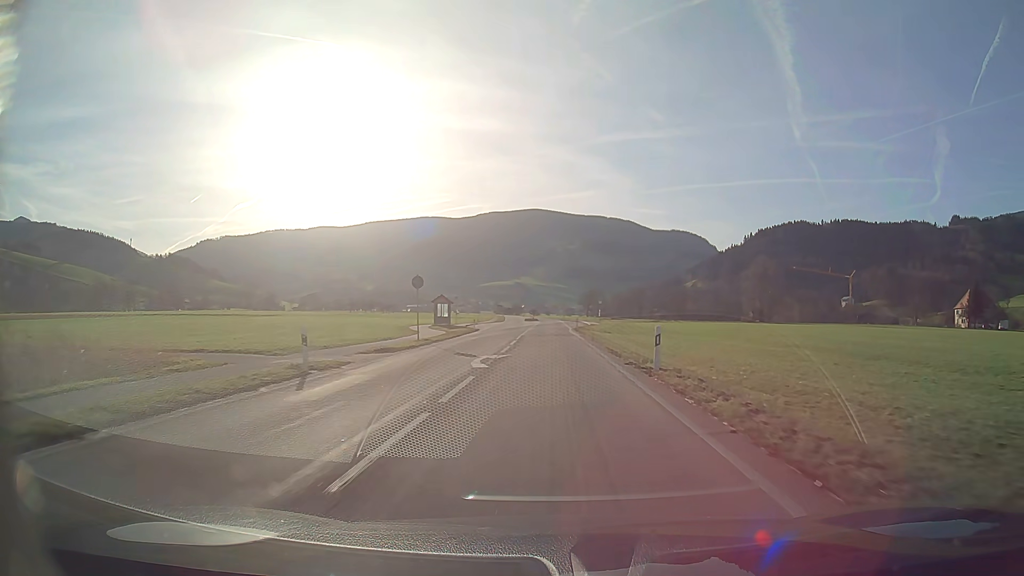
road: secondary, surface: asphalt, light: Day
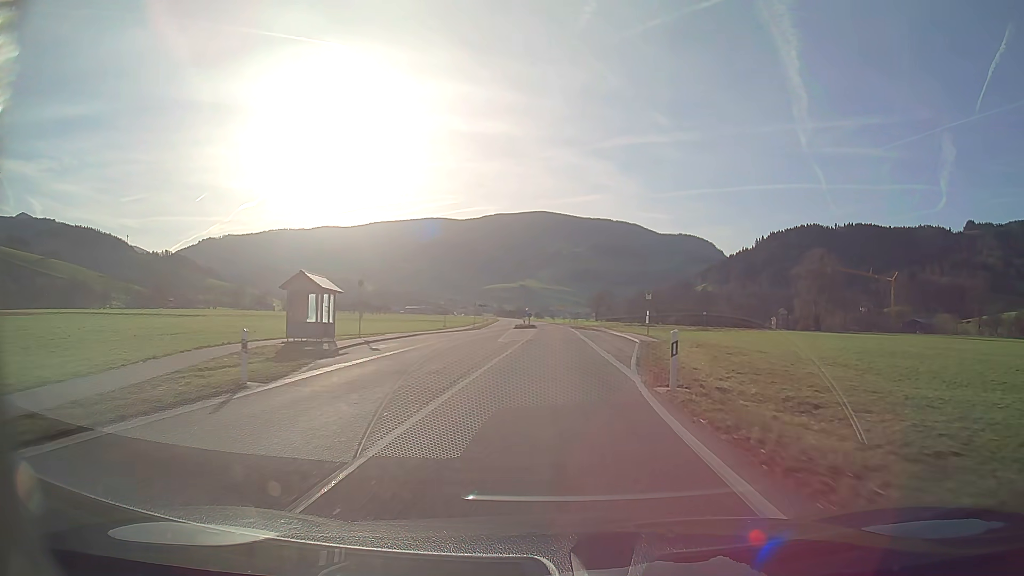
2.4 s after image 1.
(-0.2, +41.6) m; 0°
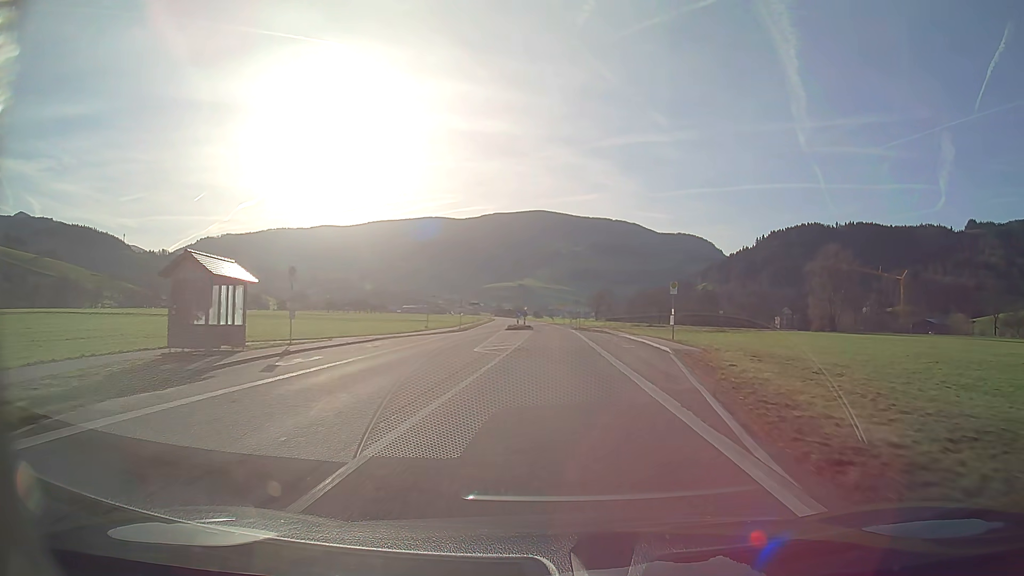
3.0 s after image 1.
(0.0, +10.4) m; 0°
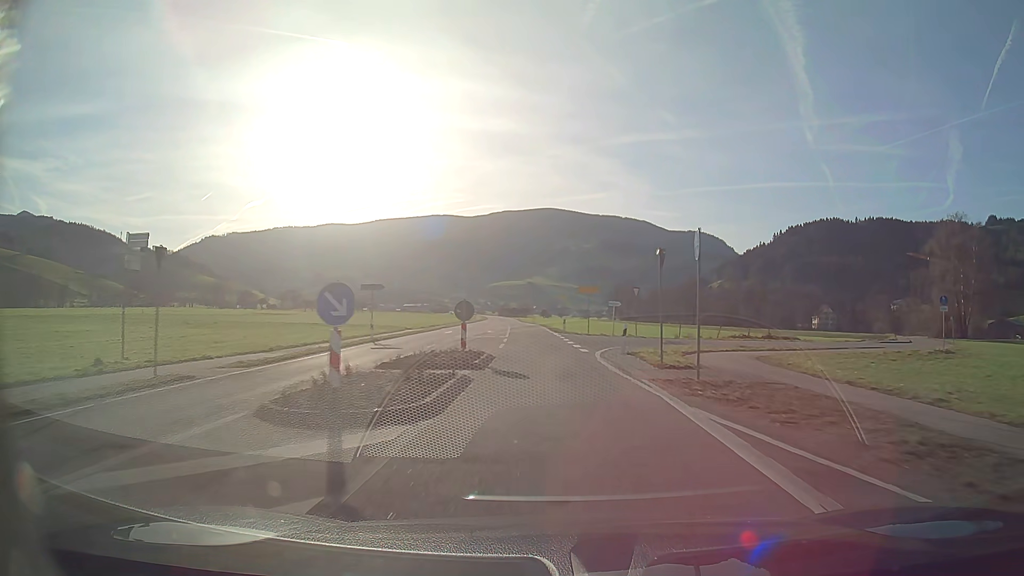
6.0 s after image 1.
(-0.1, +51.9) m; -1°
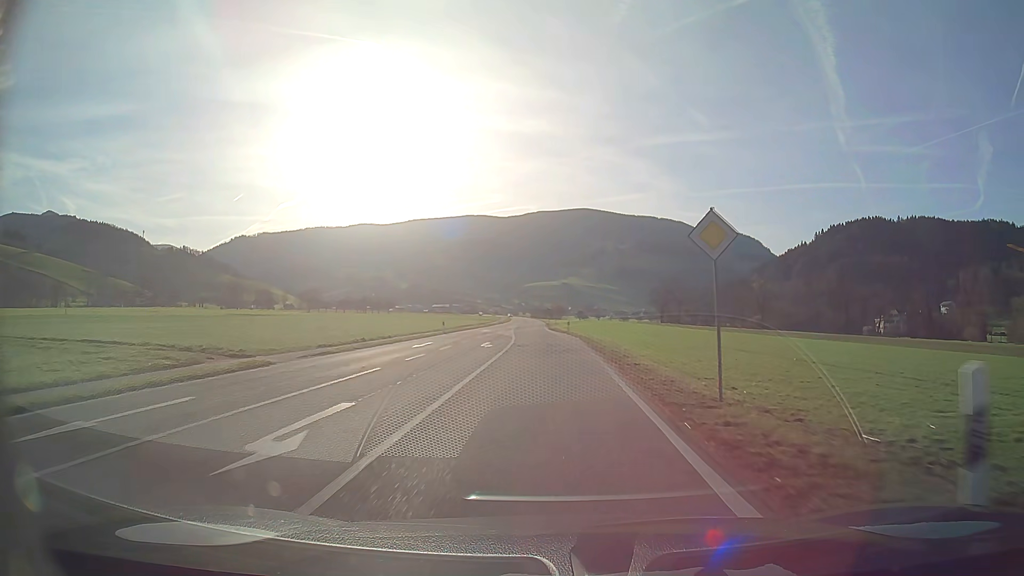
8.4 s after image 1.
(-1.1, +41.5) m; -3°
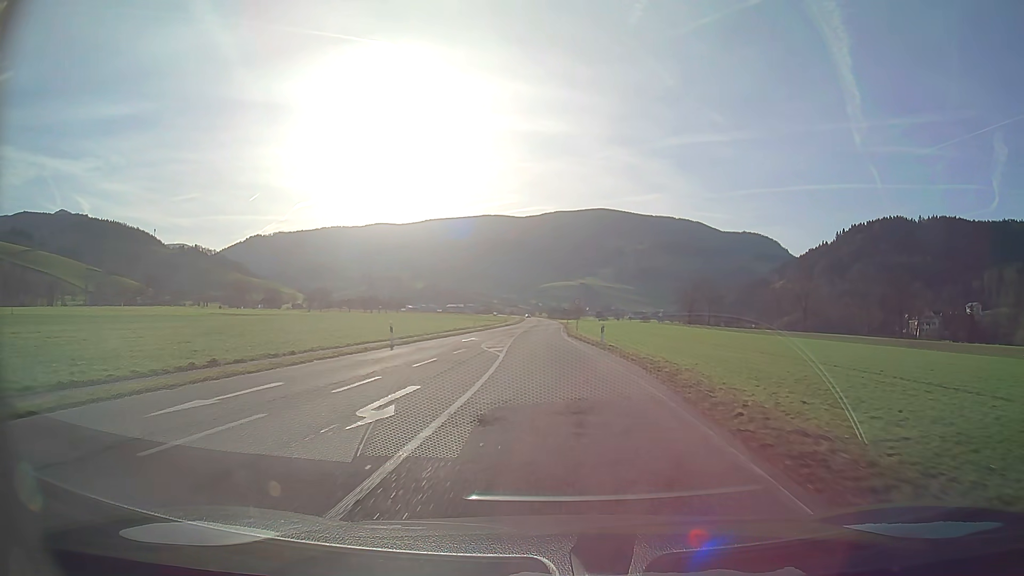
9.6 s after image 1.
(-0.3, +20.8) m; -1°
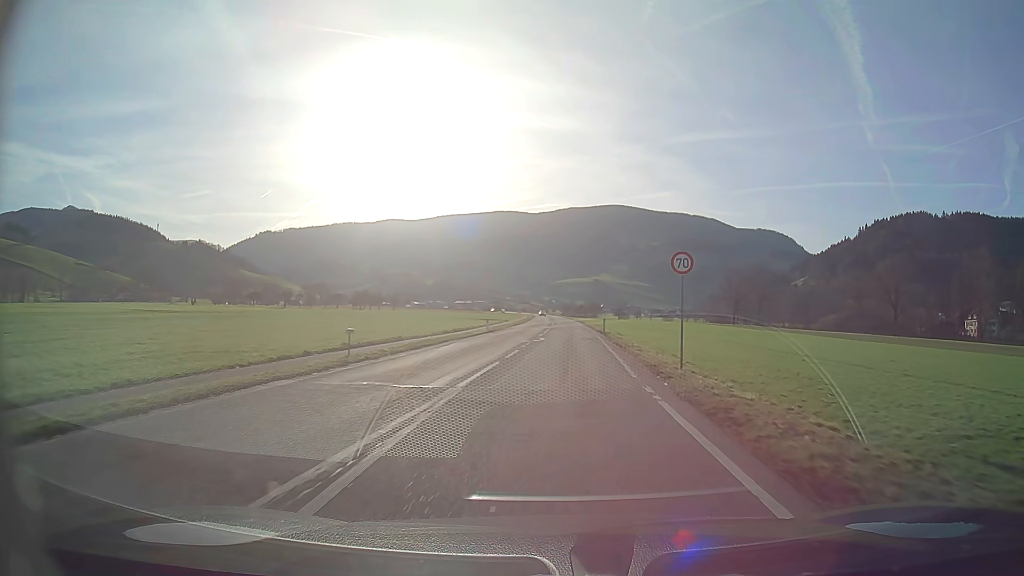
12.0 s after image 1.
(-0.6, +41.6) m; -1°
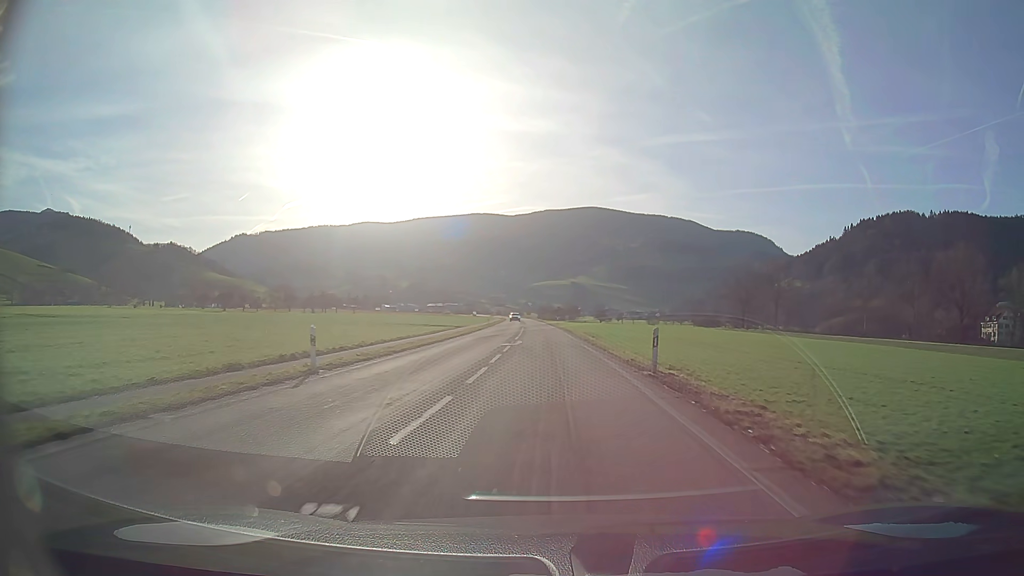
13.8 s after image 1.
(+0.5, +31.3) m; +1°
(0, +10) (0, +20) (0, +30) (0, +40) (-1, +50) (-1, +60) (-1, +70) (-2, +80) (-2, +90) (-3, +100) m
